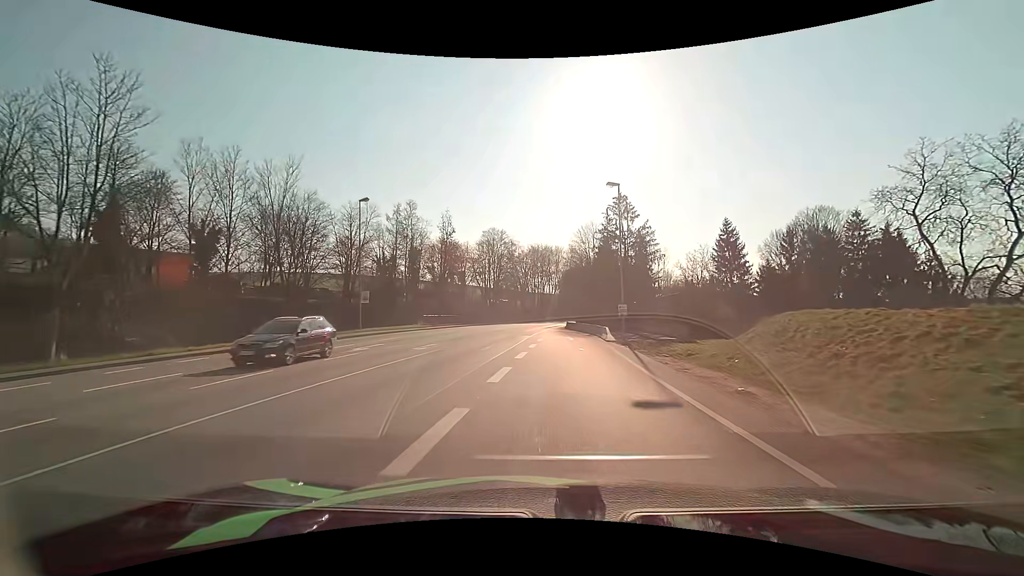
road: primary_link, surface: asphalt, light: Day
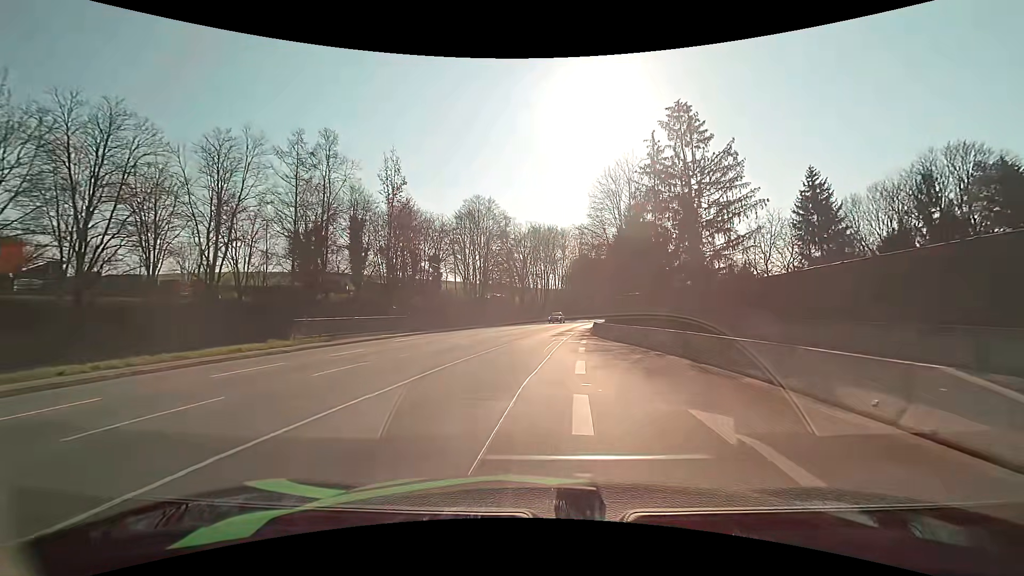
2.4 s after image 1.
(-0.1, +29.1) m; 0°
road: primary
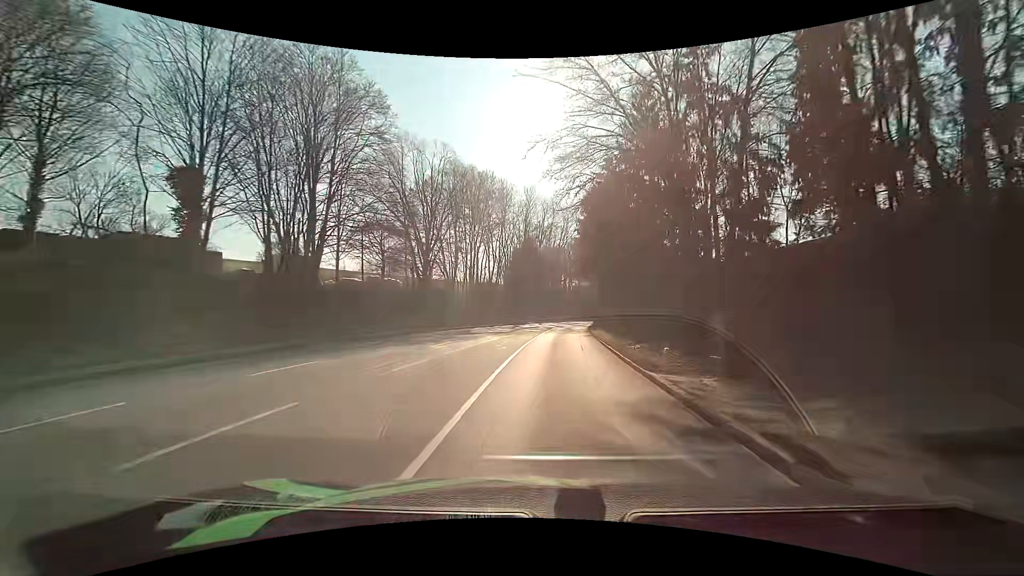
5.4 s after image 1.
(+1.7, +43.3) m; +7°
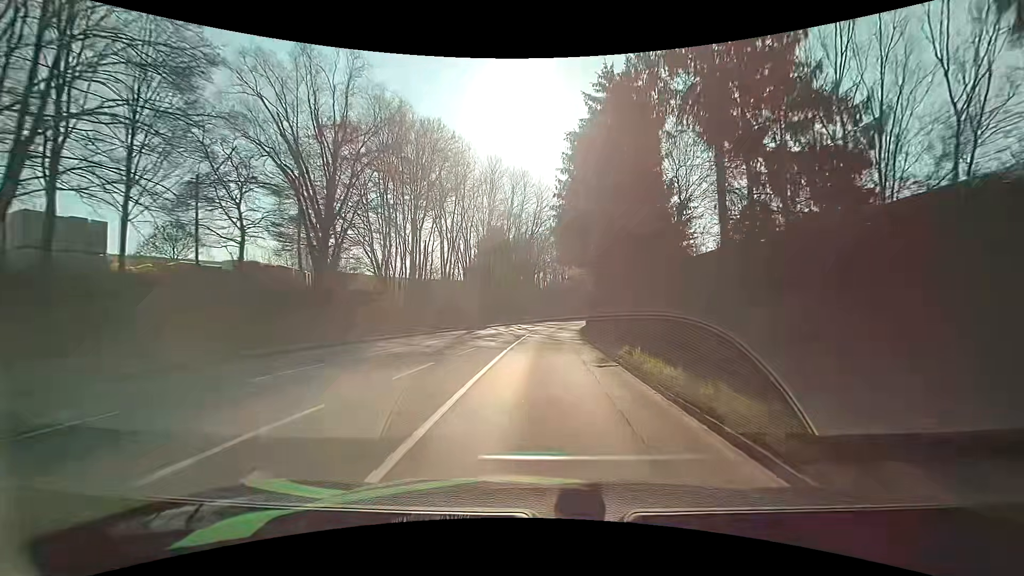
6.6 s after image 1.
(+0.6, +18.2) m; +4°
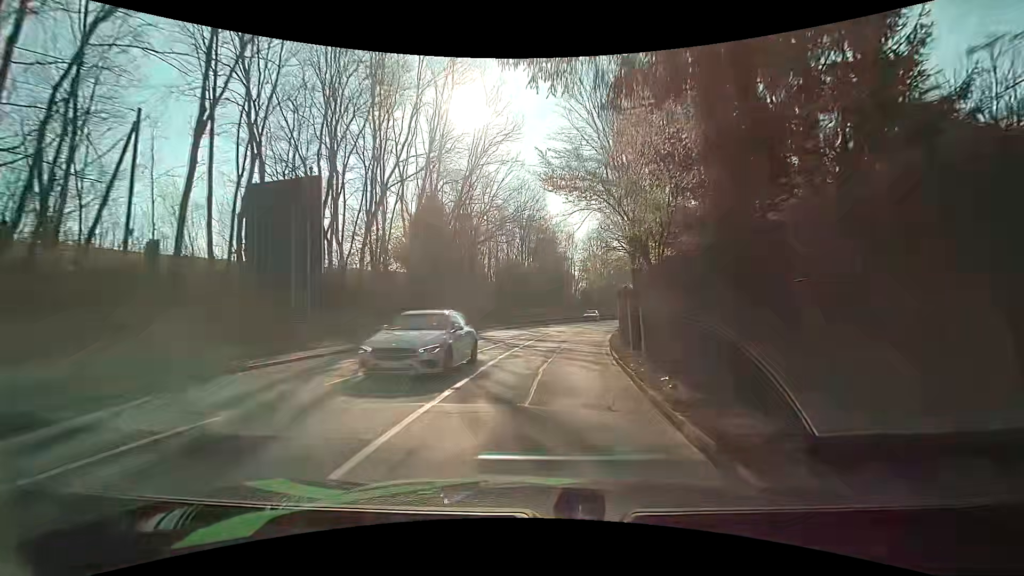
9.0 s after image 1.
(+1.0, +36.2) m; +4°
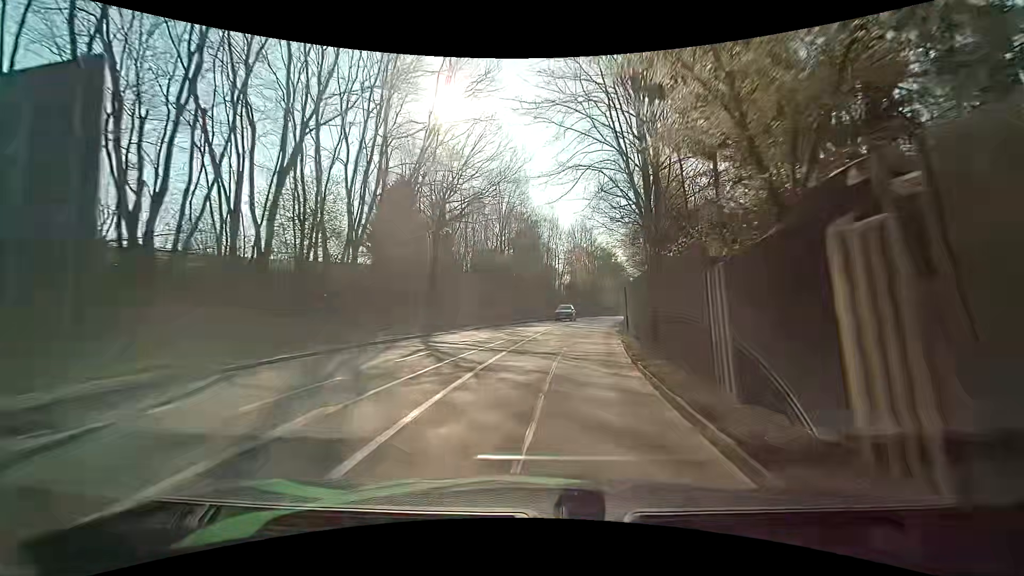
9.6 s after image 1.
(+0.2, +9.0) m; +3°
(0, +10) (+1, +20) (+2, +30) (+3, +40) (+5, +50) (+7, +59) (+9, +69) (+11, +79) (+14, +89) (+17, +98) m
